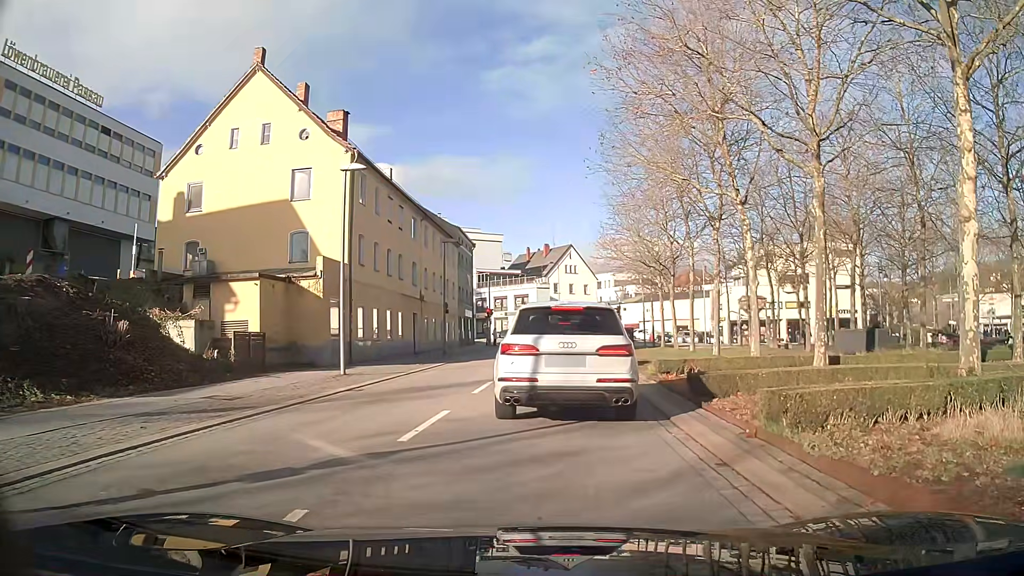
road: tertiary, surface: asphalt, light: Day
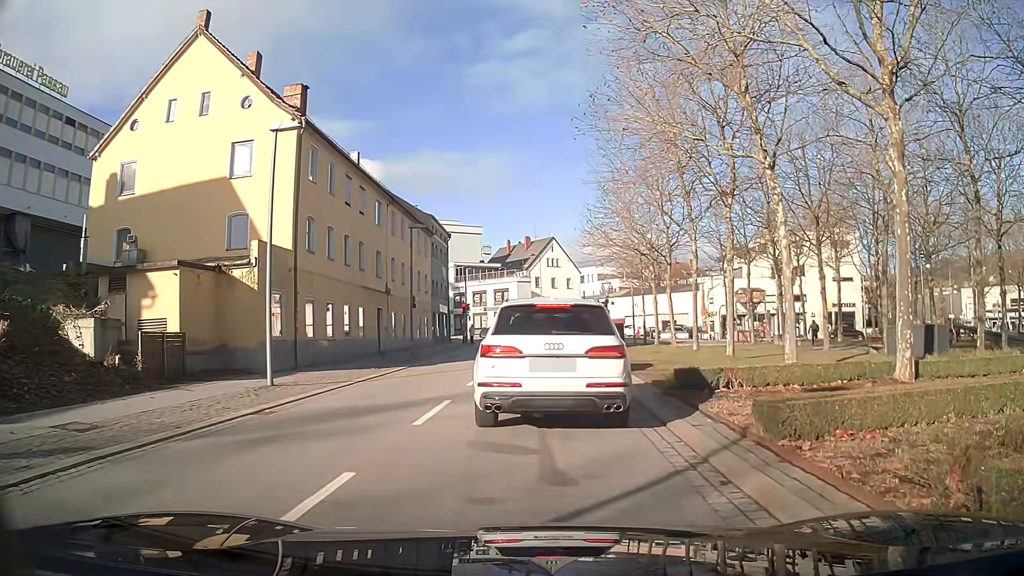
(+0.1, +4.6) m; +1°
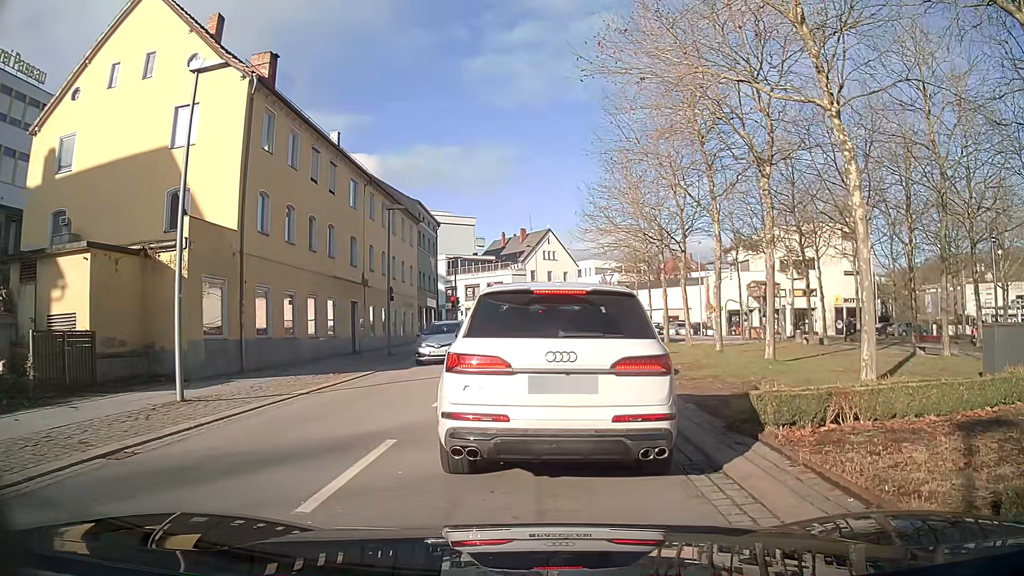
(0.0, +4.3) m; 0°
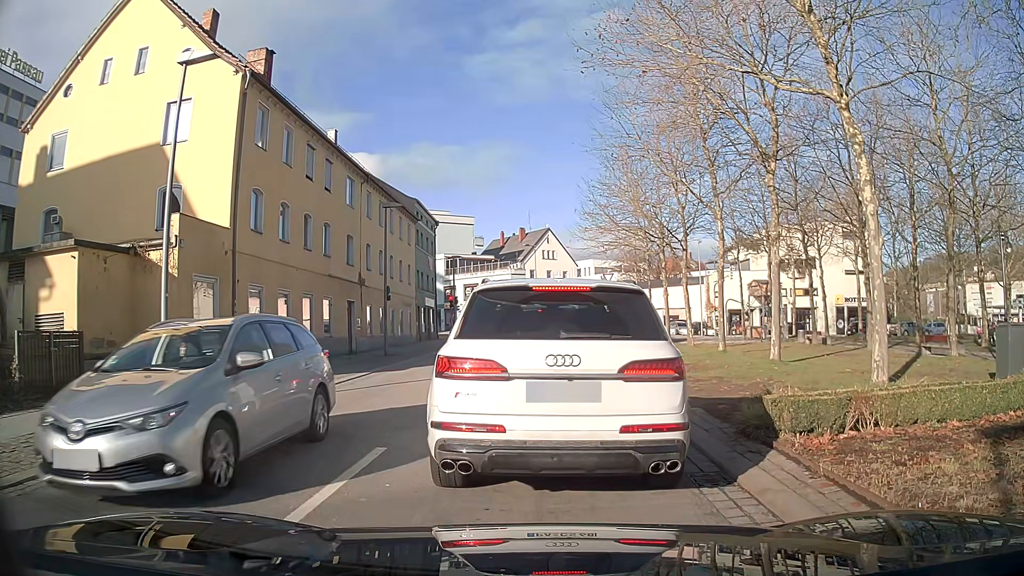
(0.0, +0.5) m; 0°
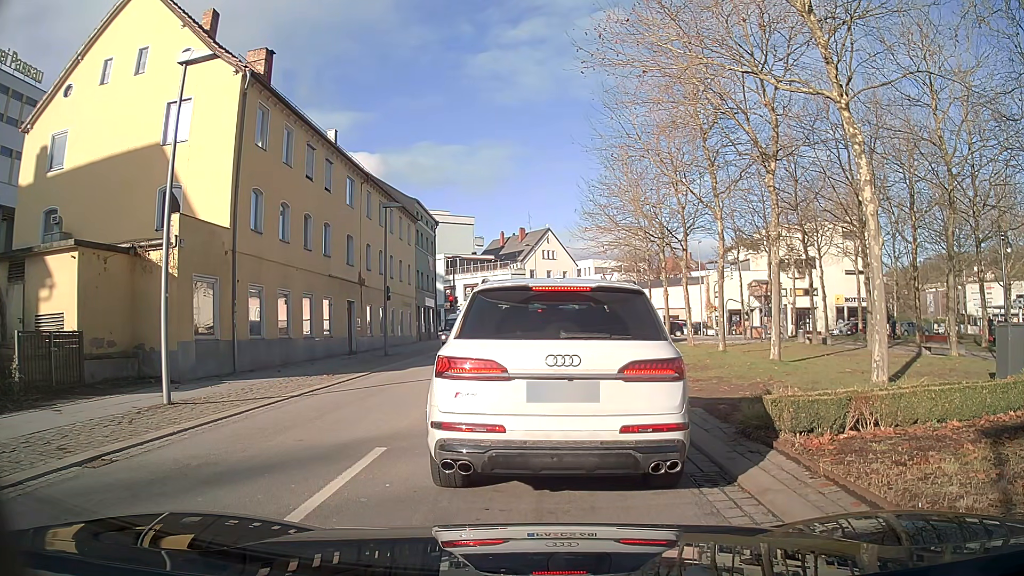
(0.0, 0.0) m; 0°
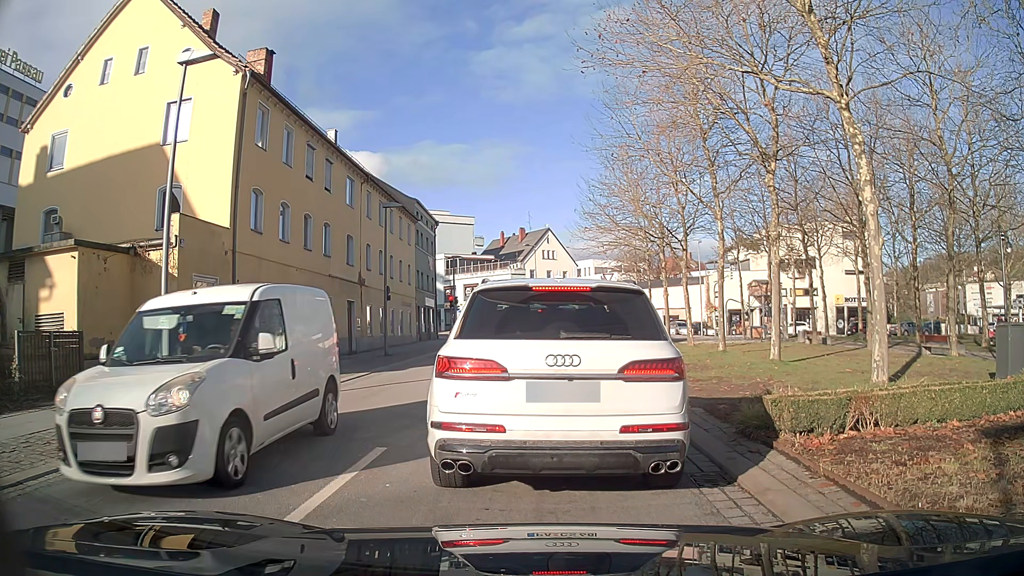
(0.0, 0.0) m; 0°
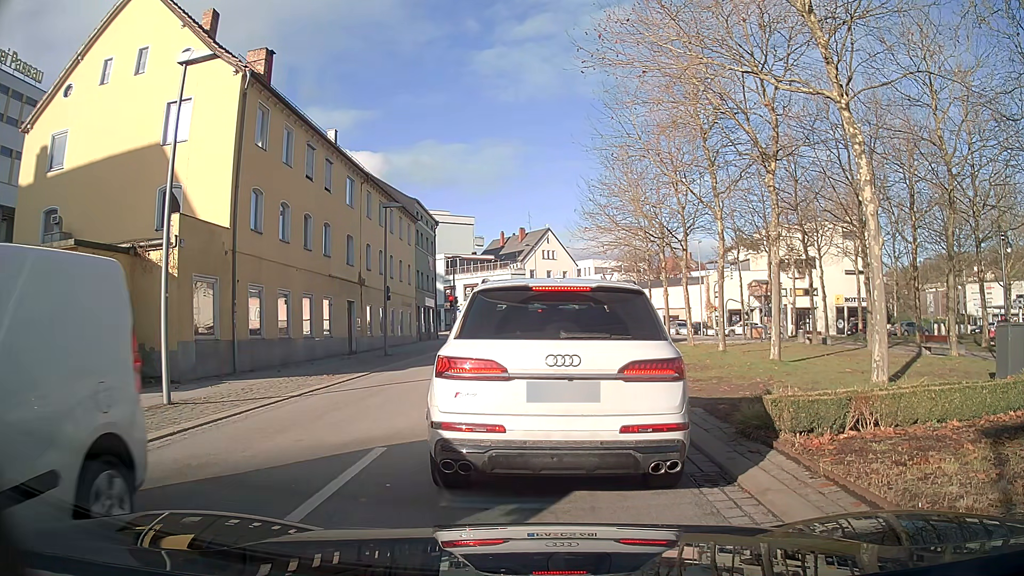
(0.0, 0.0) m; 0°
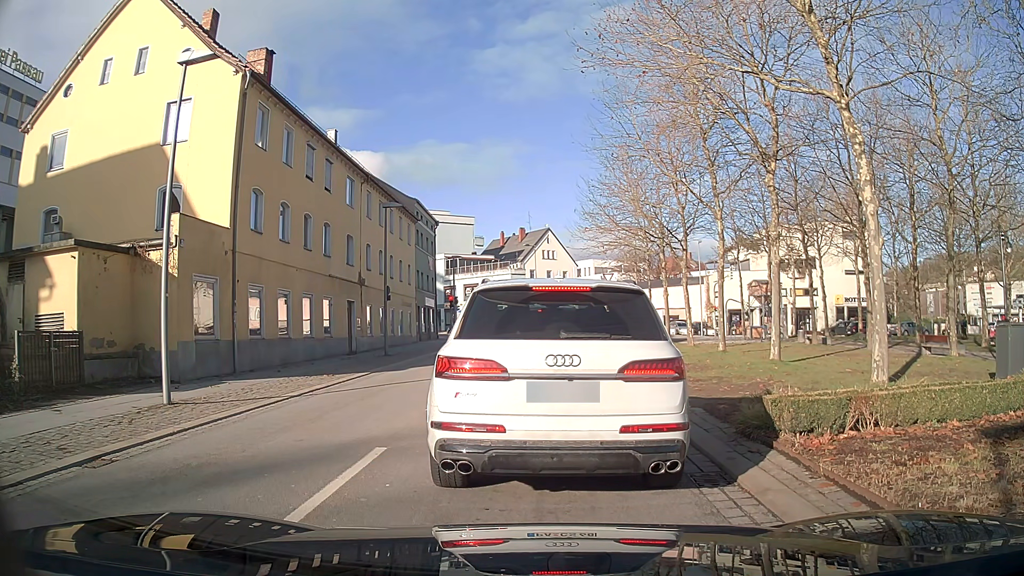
(0.0, 0.0) m; 0°
